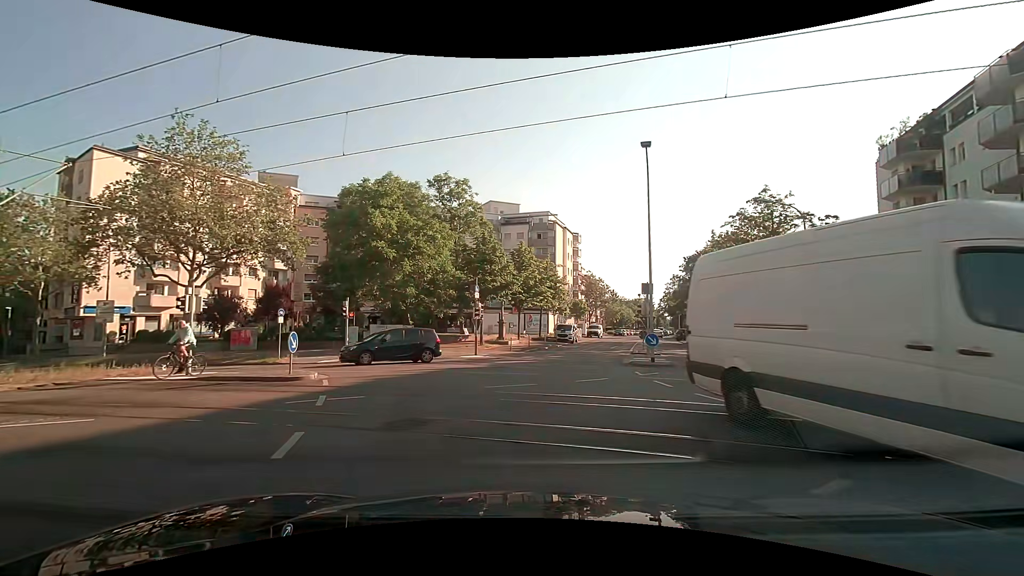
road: residential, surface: asphalt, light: Day
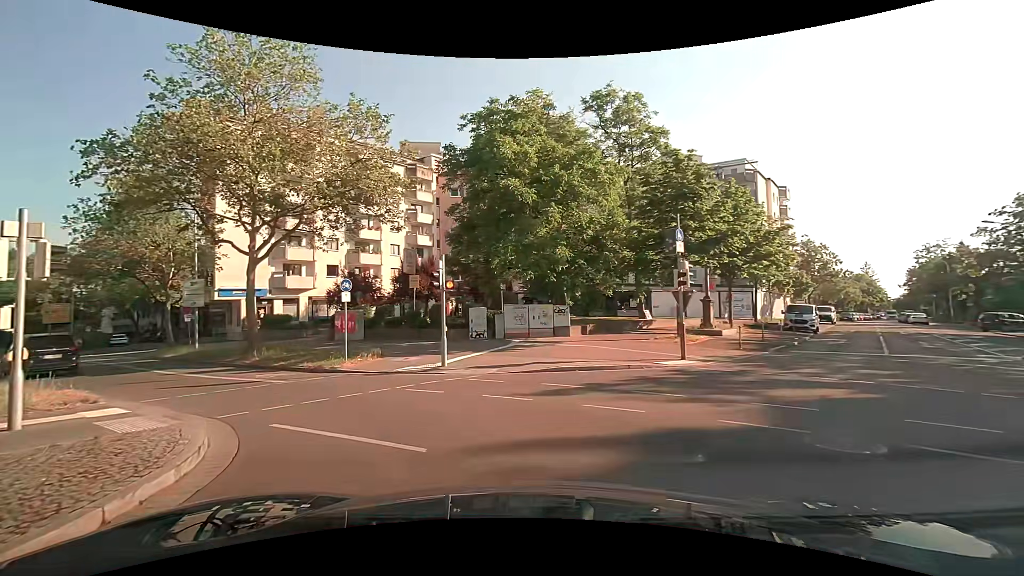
(-2.0, +13.3) m; -20°
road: tertiary
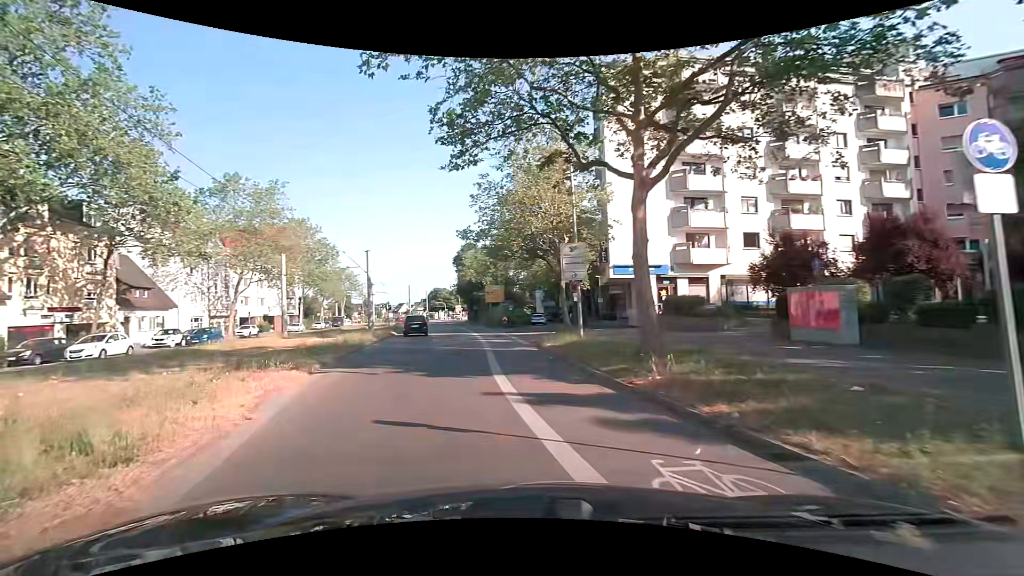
(-4.5, +11.5) m; -43°
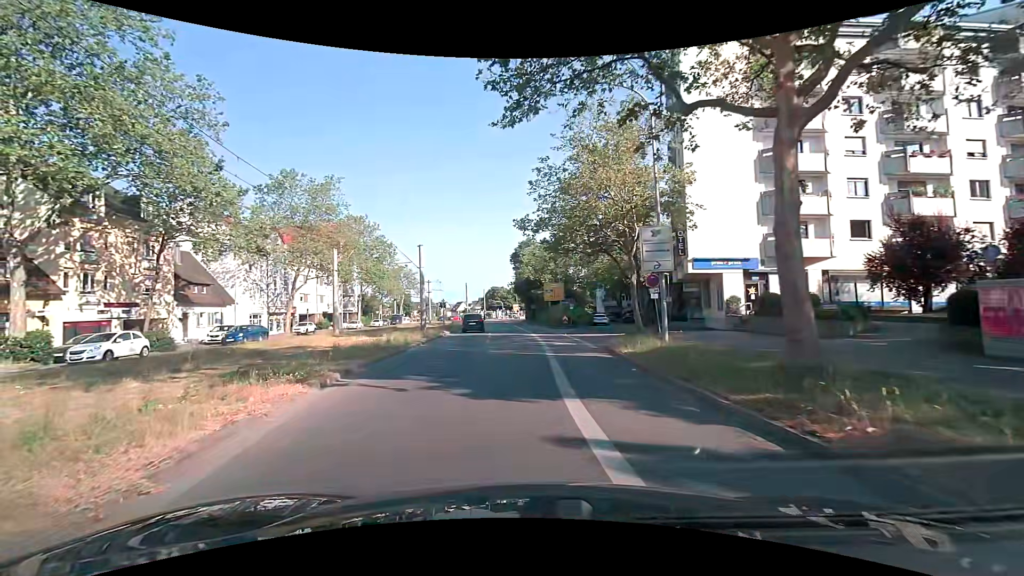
(-0.2, +3.5) m; -7°
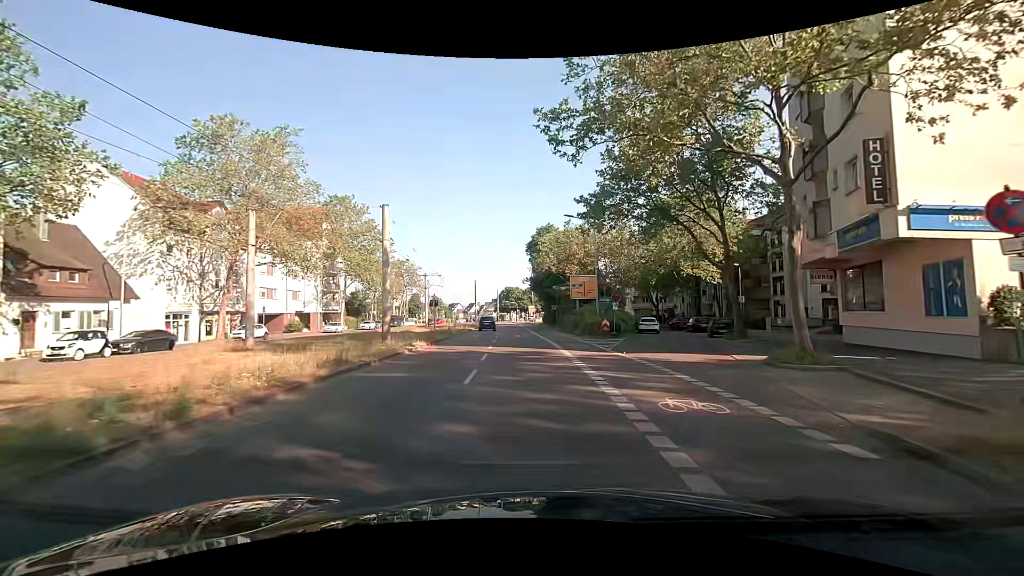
(-0.5, +15.8) m; -1°
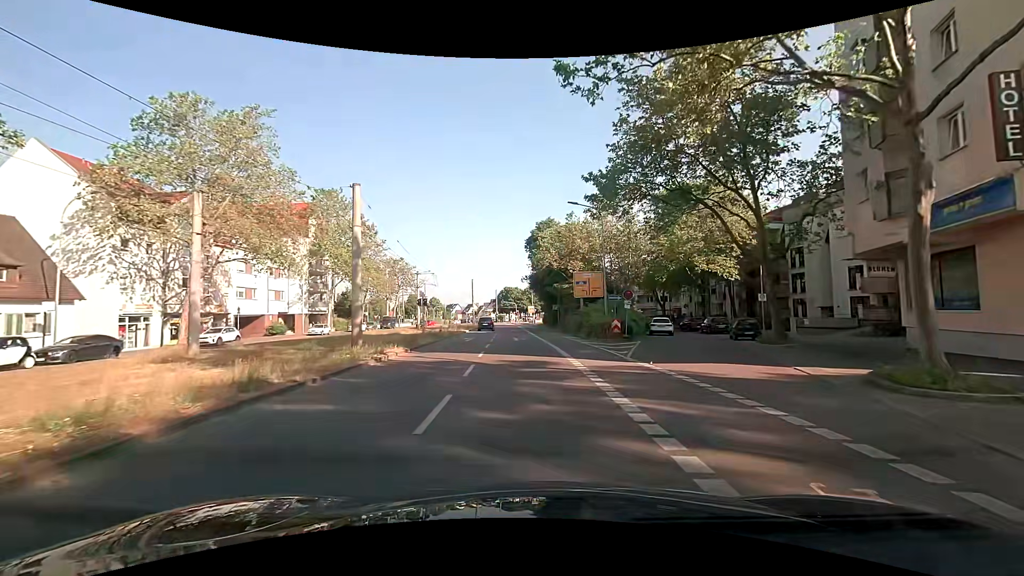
(-0.1, +4.4) m; -1°
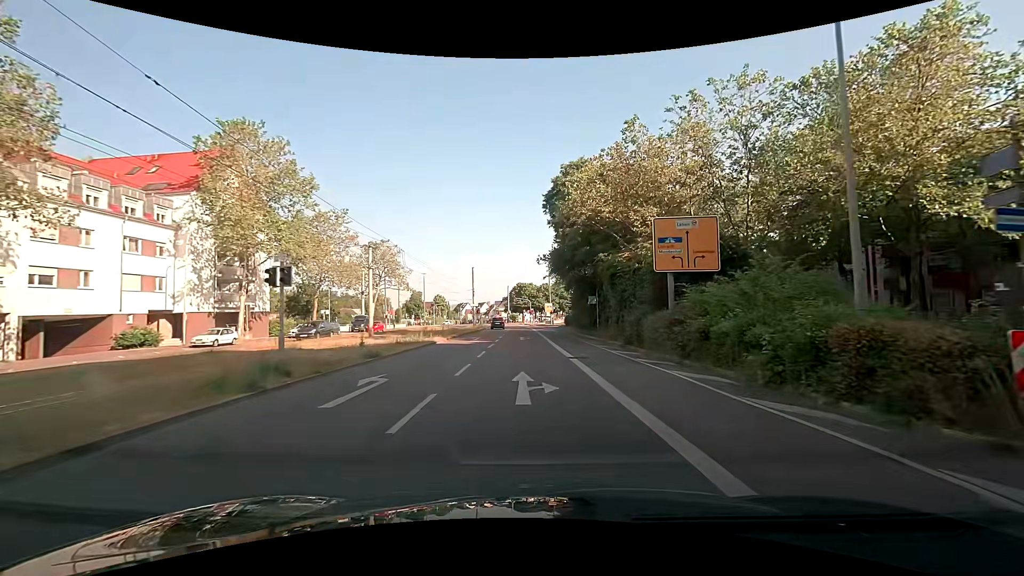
(-0.4, +23.9) m; -2°
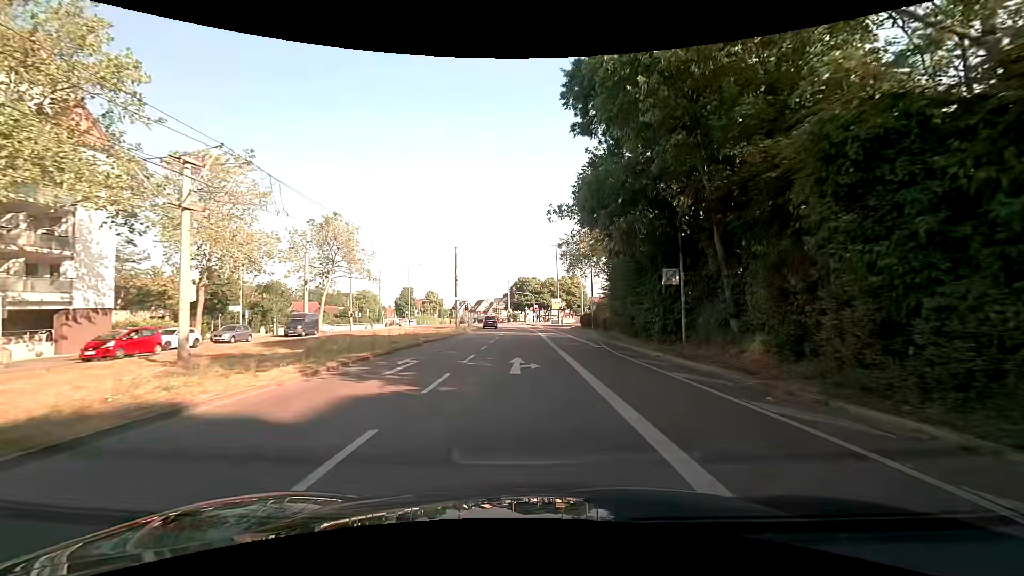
(0.0, +20.9) m; -1°
(0, +10) (0, +20) (+1, +30) (+3, +40) (+4, +50) (+4, +60) (+4, +70) (+7, +79) (+13, +88) (+20, +94) m
